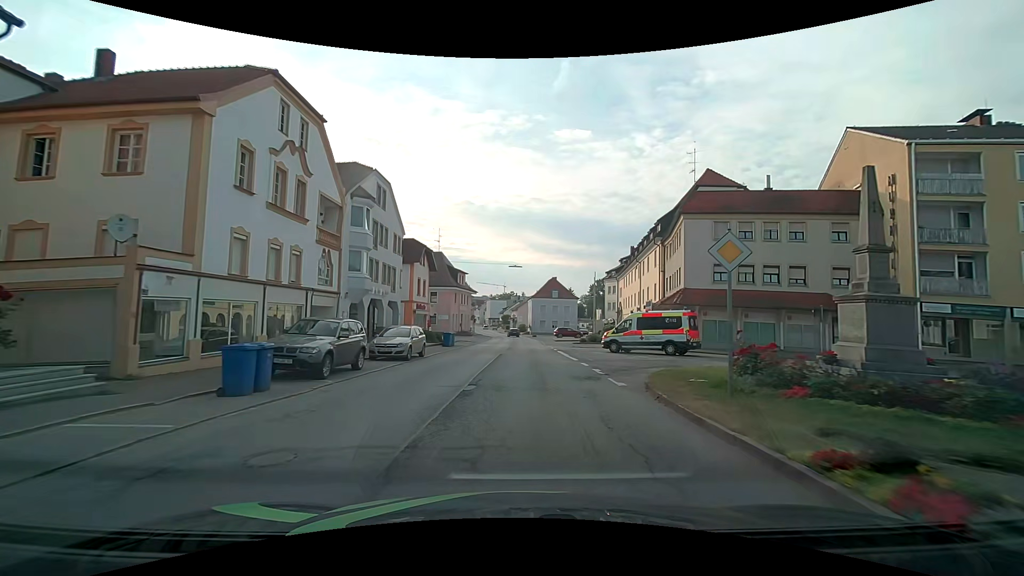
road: secondary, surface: asphalt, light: Day
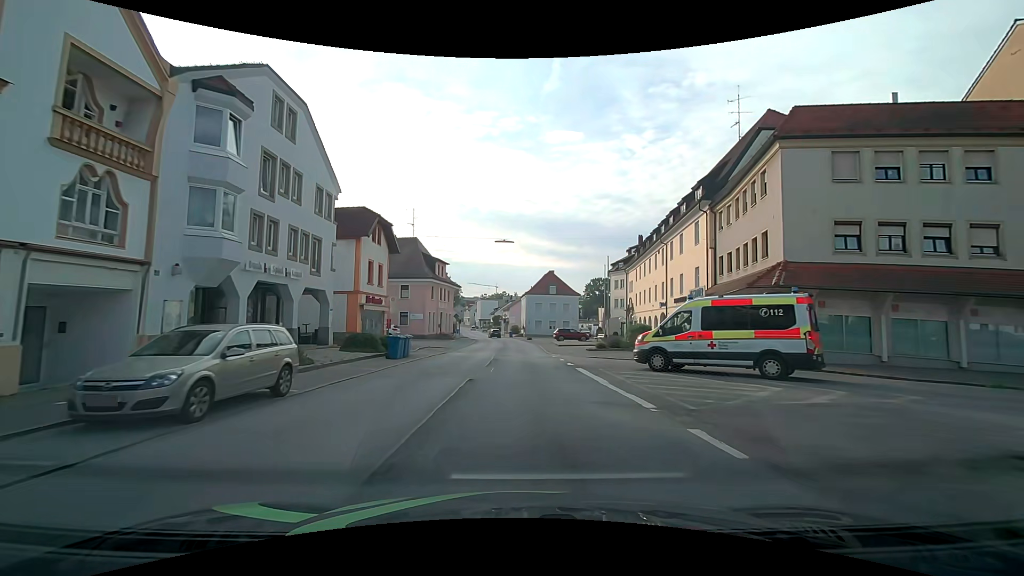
(+0.2, +13.8) m; +1°
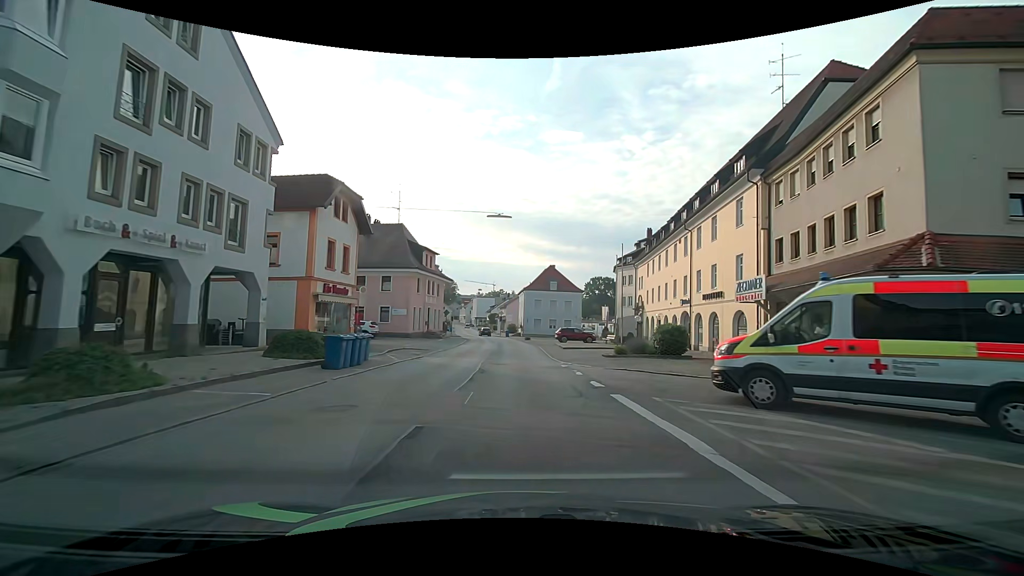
(0.0, +7.2) m; +1°
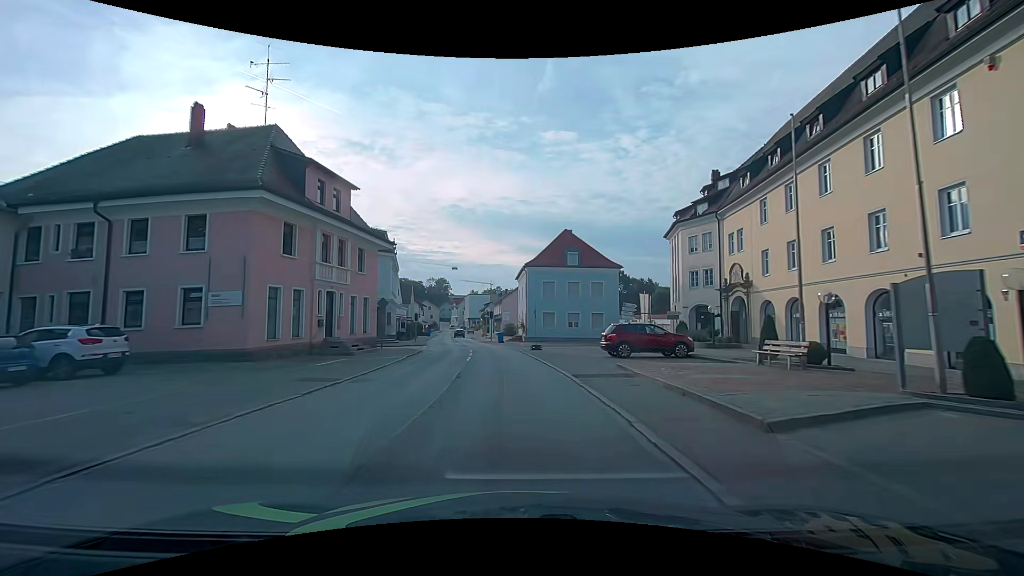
(-0.1, +29.7) m; 0°
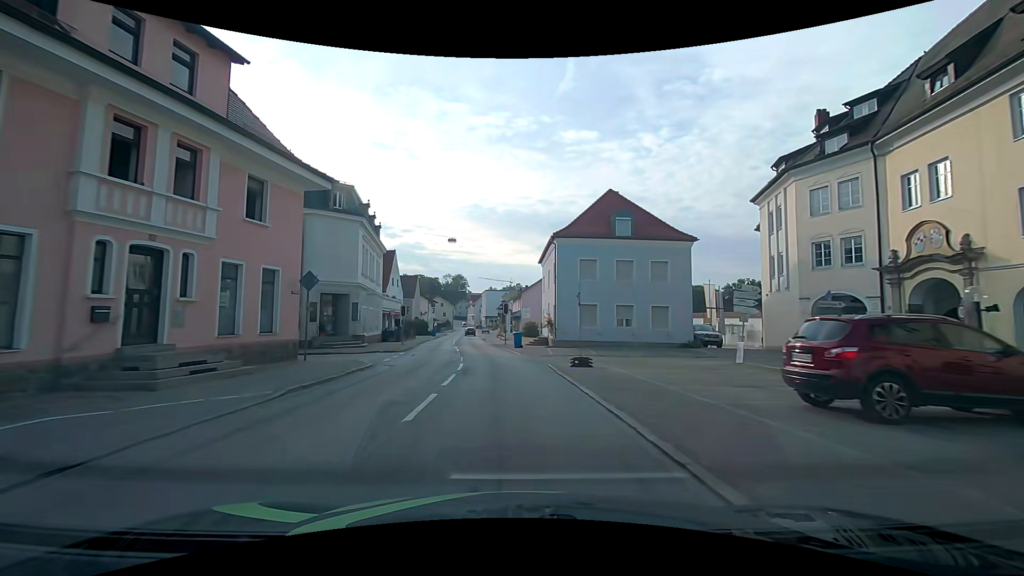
(-0.2, +15.1) m; -2°
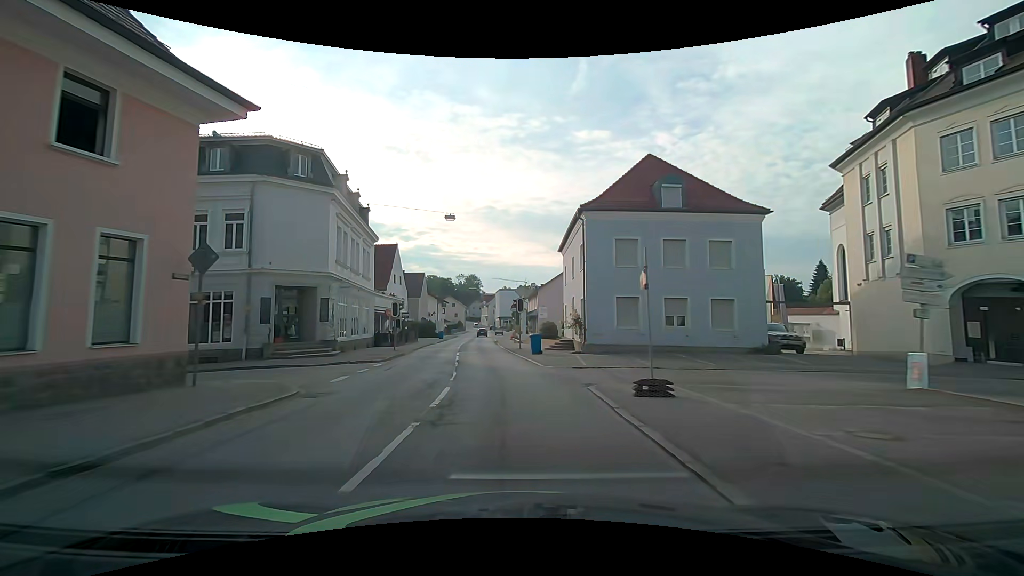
(-0.1, +7.6) m; -1°
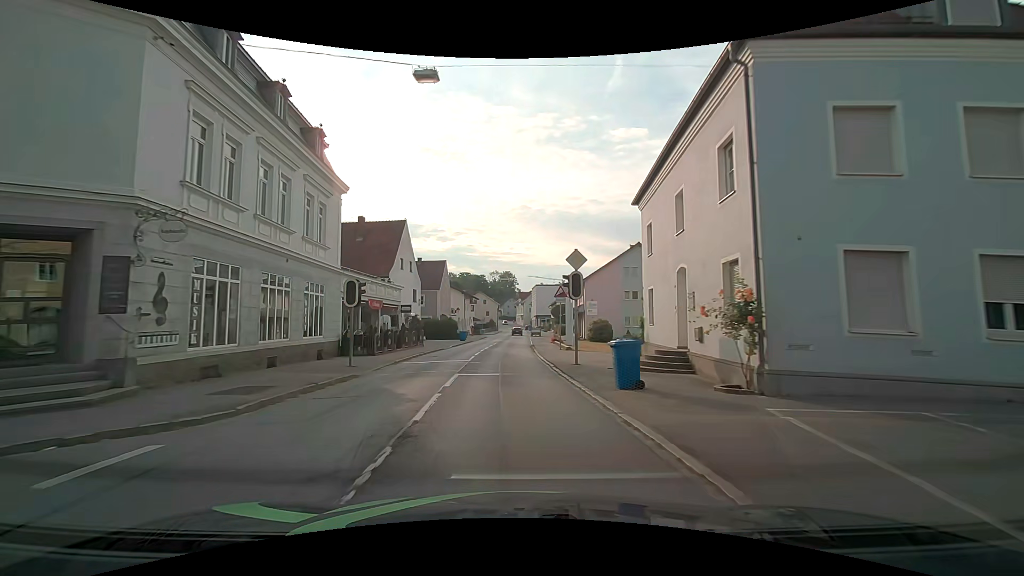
(-0.6, +15.1) m; -4°
